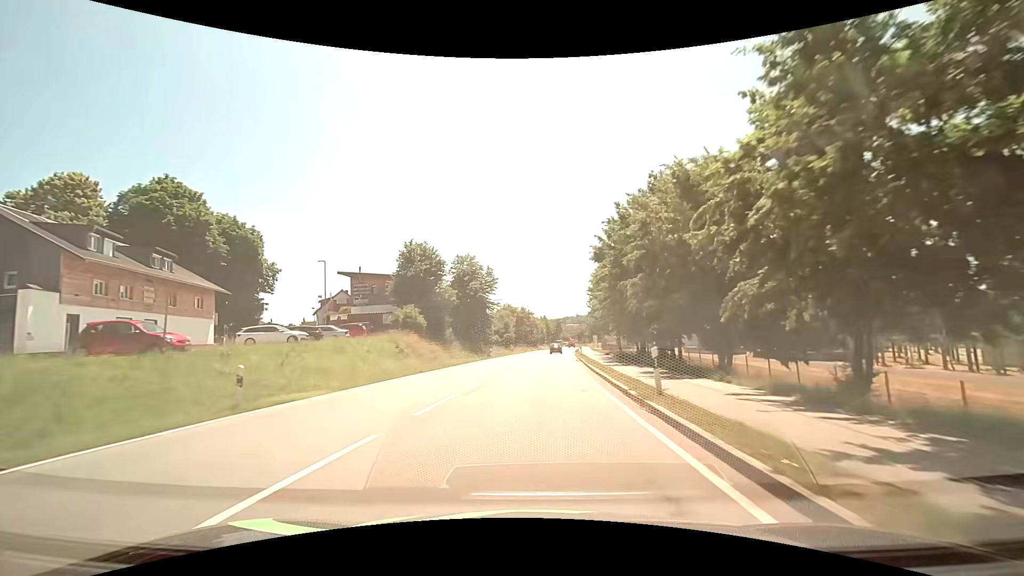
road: primary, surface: asphalt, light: Day
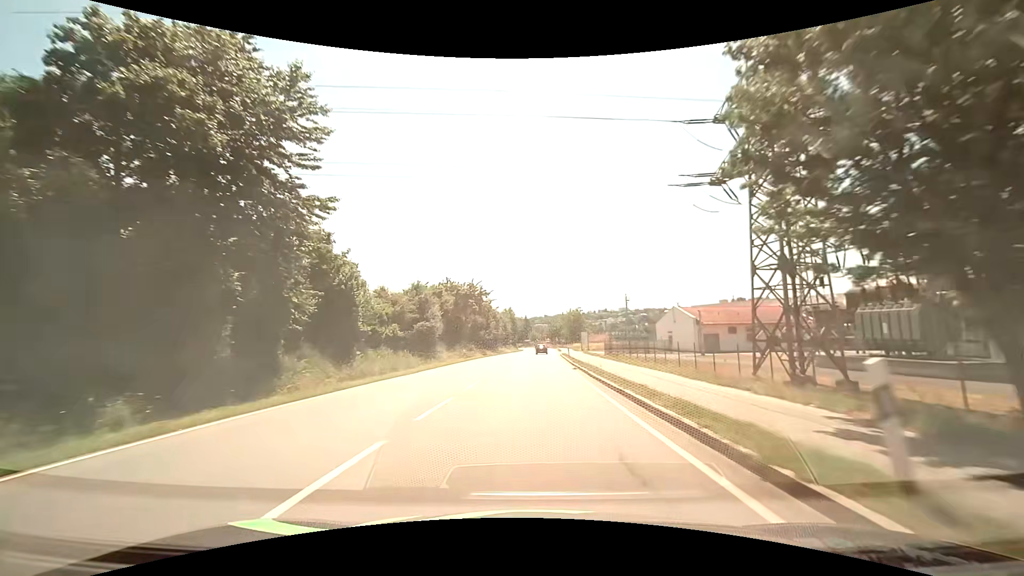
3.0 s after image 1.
(+1.9, +48.6) m; +4°
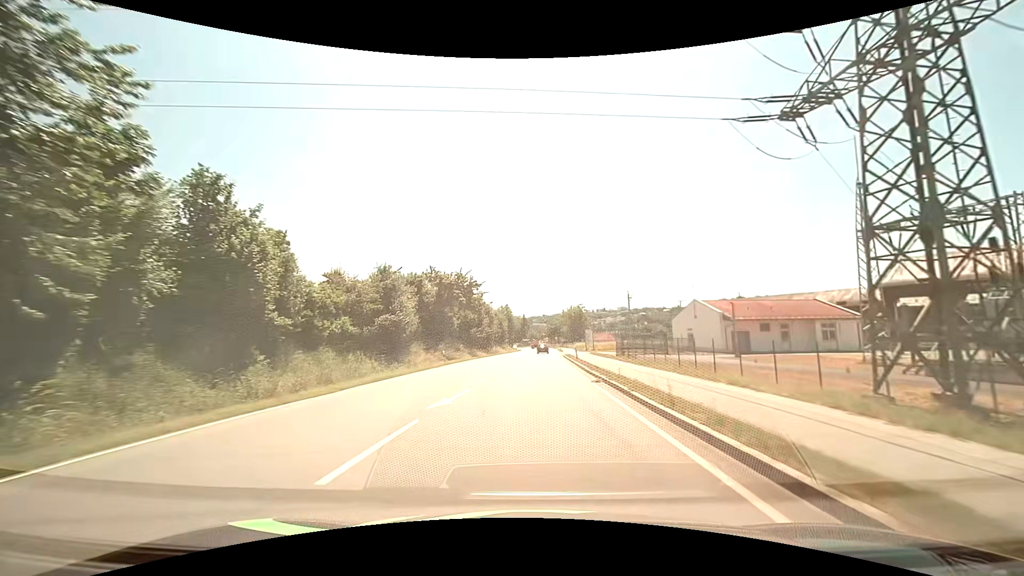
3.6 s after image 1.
(0.0, +10.1) m; 0°
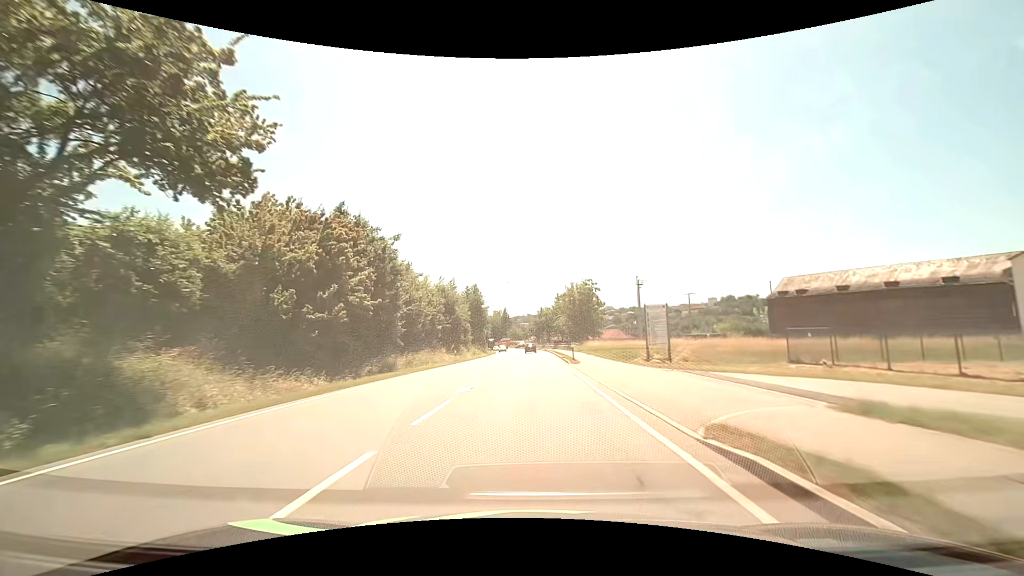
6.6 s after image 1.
(+1.1, +50.6) m; +2°
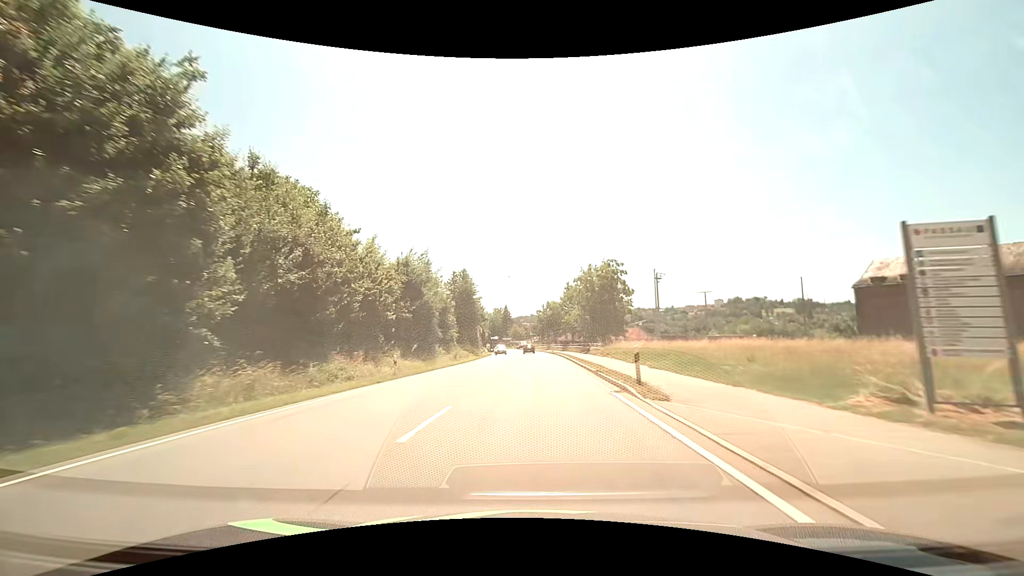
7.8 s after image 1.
(-0.1, +20.1) m; 0°
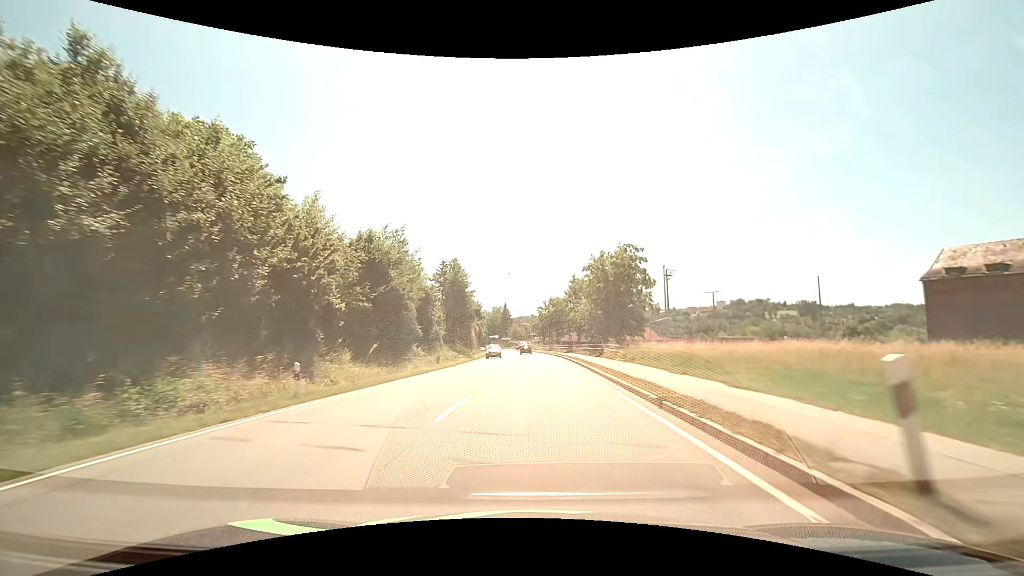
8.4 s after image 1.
(0.0, +10.0) m; 0°
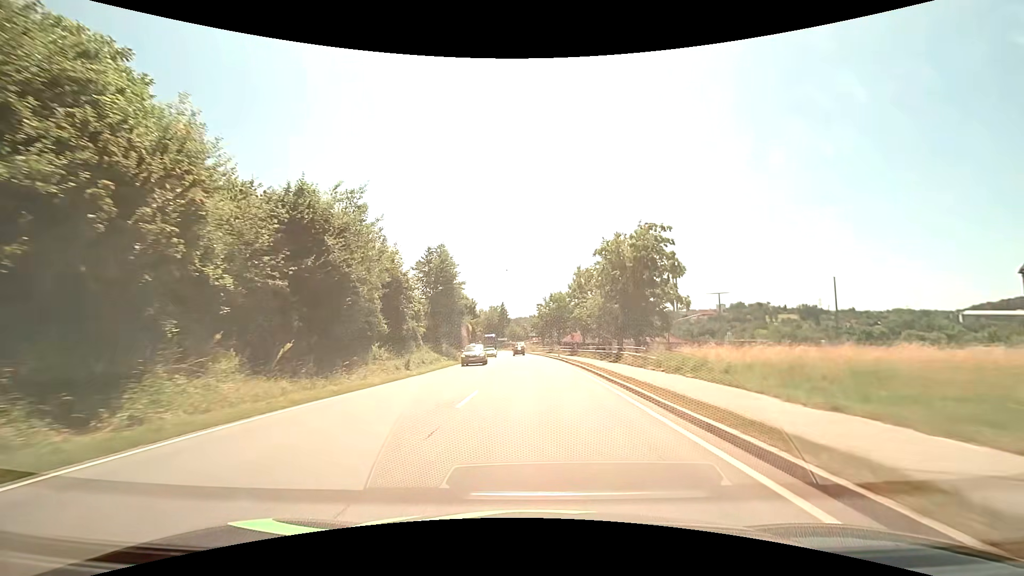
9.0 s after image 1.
(0.0, +9.9) m; 0°
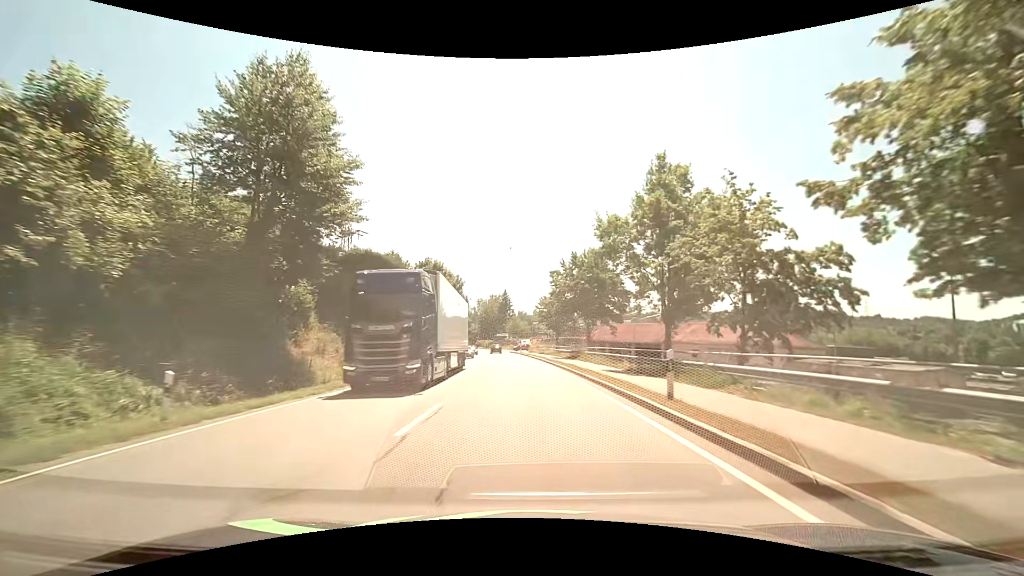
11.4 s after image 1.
(+0.2, +39.4) m; -1°
(0, +10) (0, +20) (-1, +30) (-1, +40) (-2, +50) (-3, +60) (-4, +70) (-6, +80) (-7, +90) (-9, +99) m
